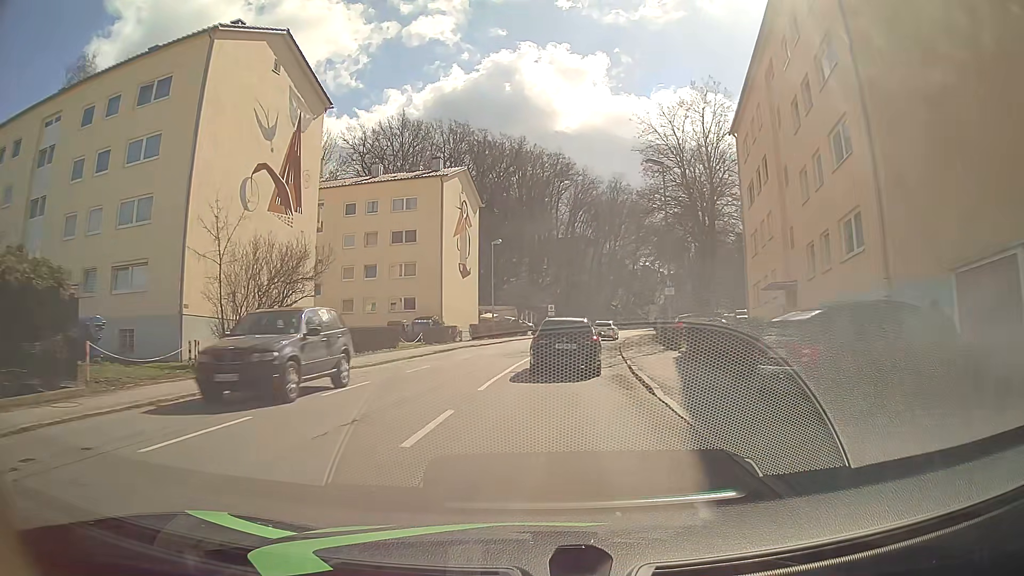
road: tertiary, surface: asphalt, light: Day
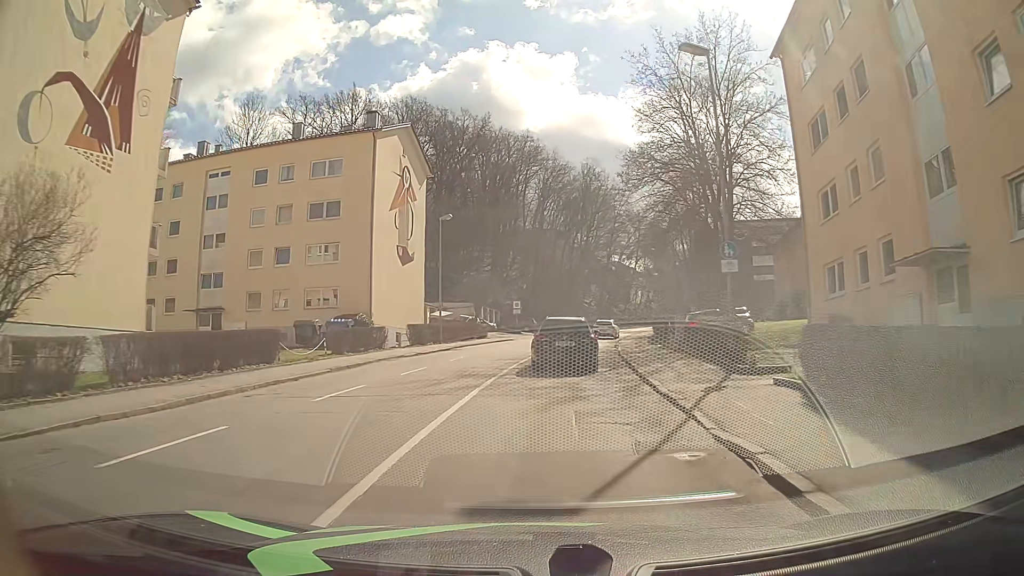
(+0.4, +13.0) m; +3°
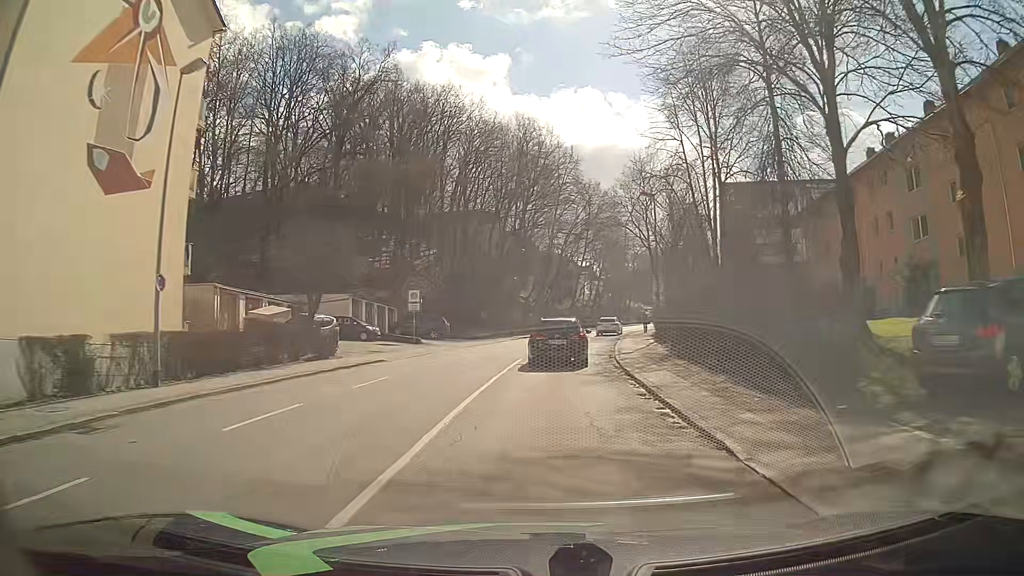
(+1.9, +27.5) m; +7°
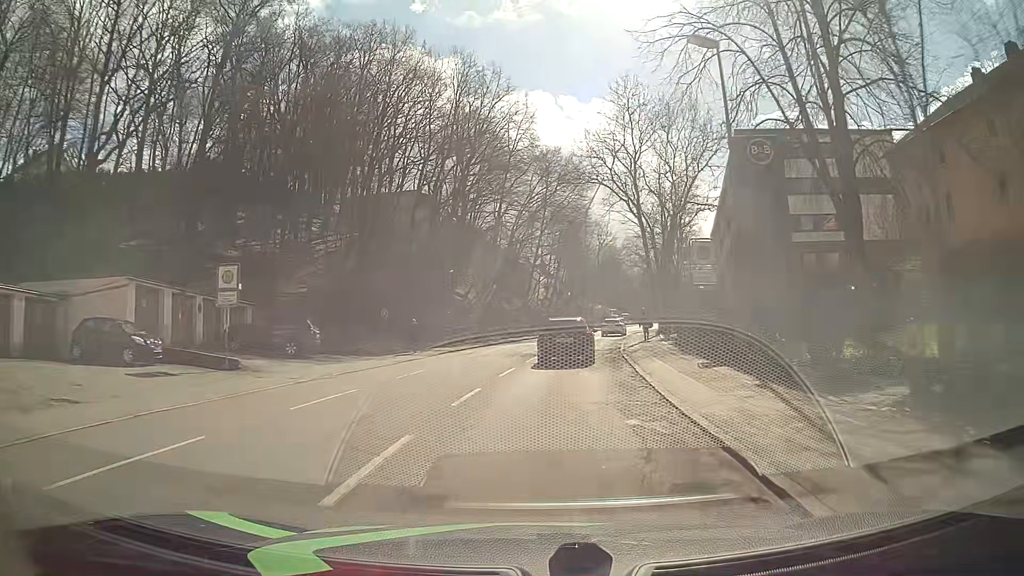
(+0.7, +21.6) m; +4°
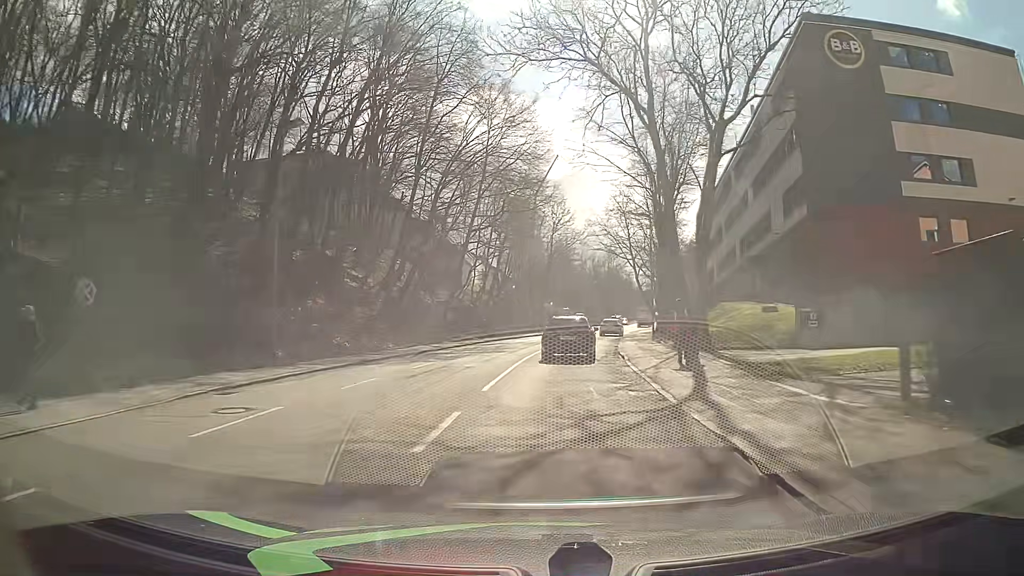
(+0.9, +22.0) m; +5°
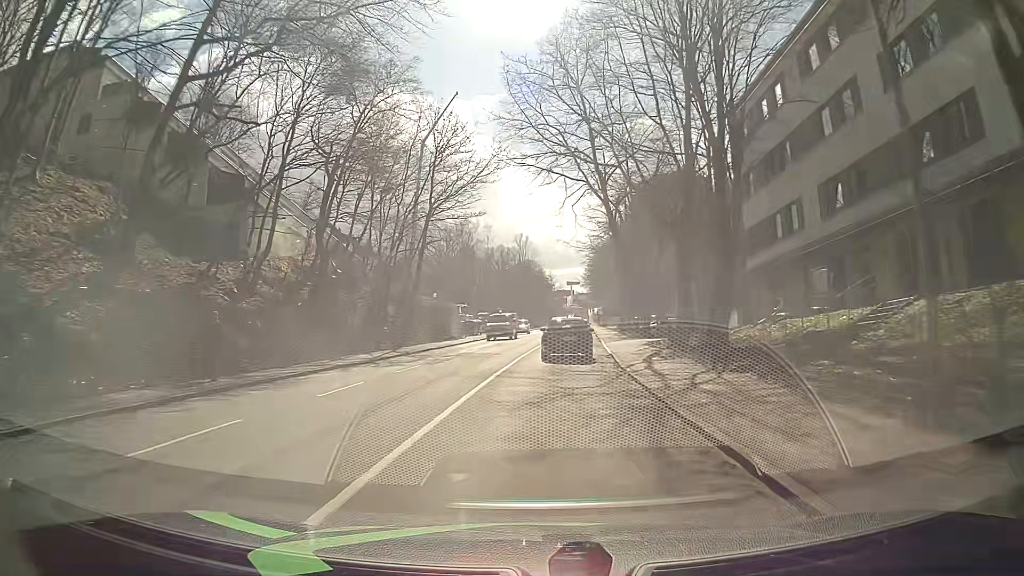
(+2.3, +38.1) m; +7°
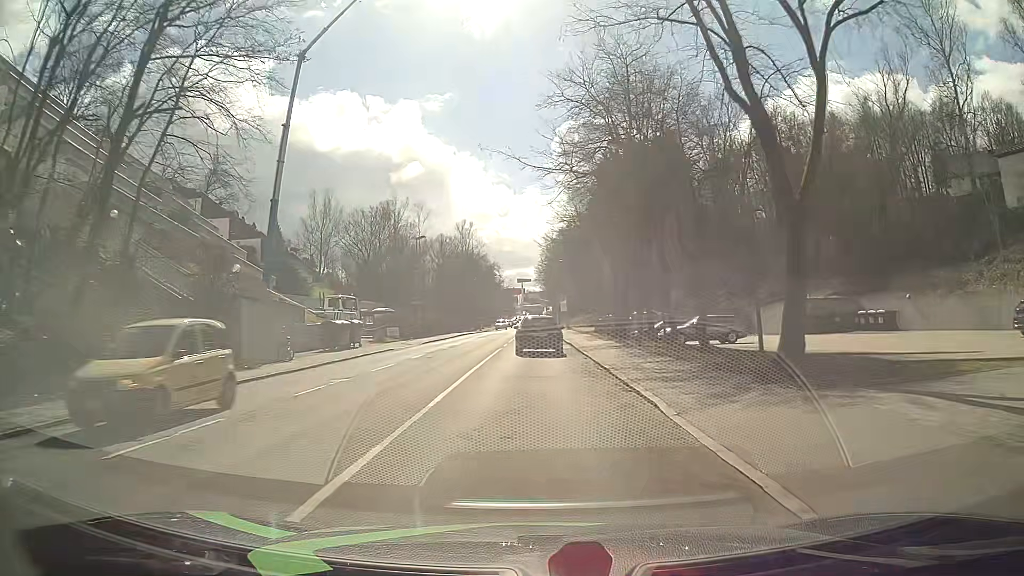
(+1.5, +30.5) m; +4°
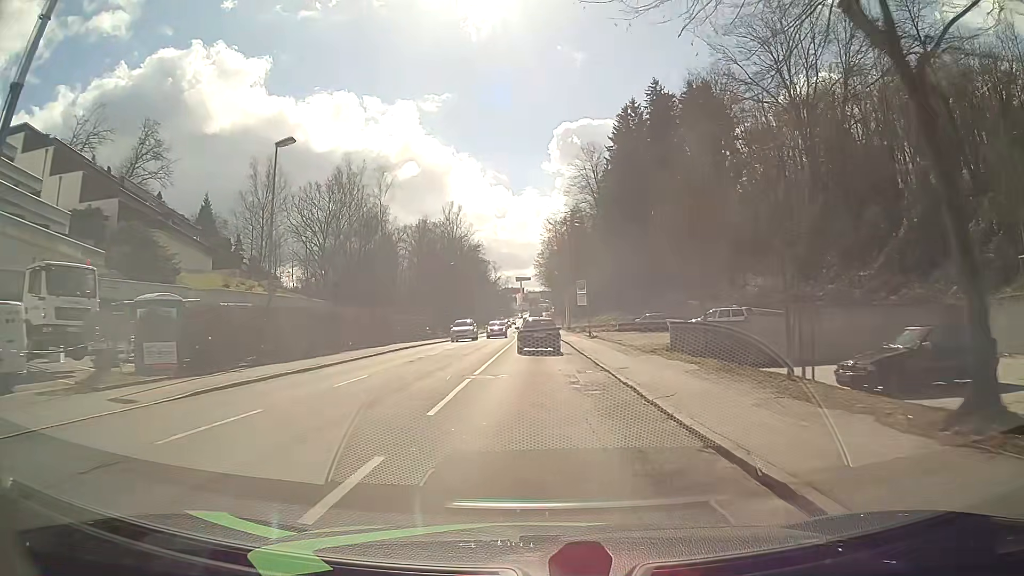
(+0.5, +30.7) m; +1°
(0, +10) (0, +20) (0, +30) (0, +40) (0, +50) (0, +60) (0, +70) (0, +80) (0, +90) (0, +100) m
